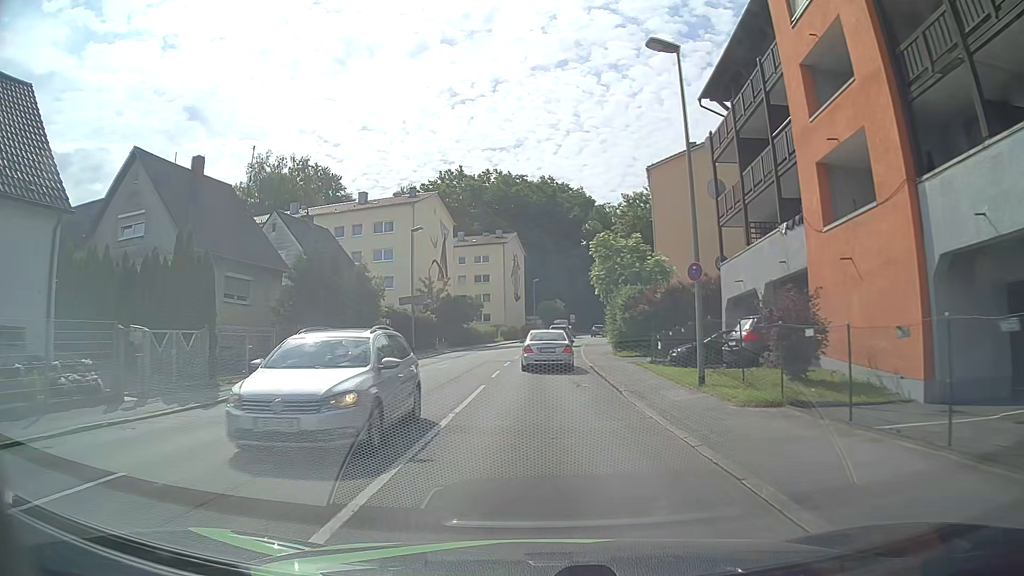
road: tertiary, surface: asphalt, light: Day
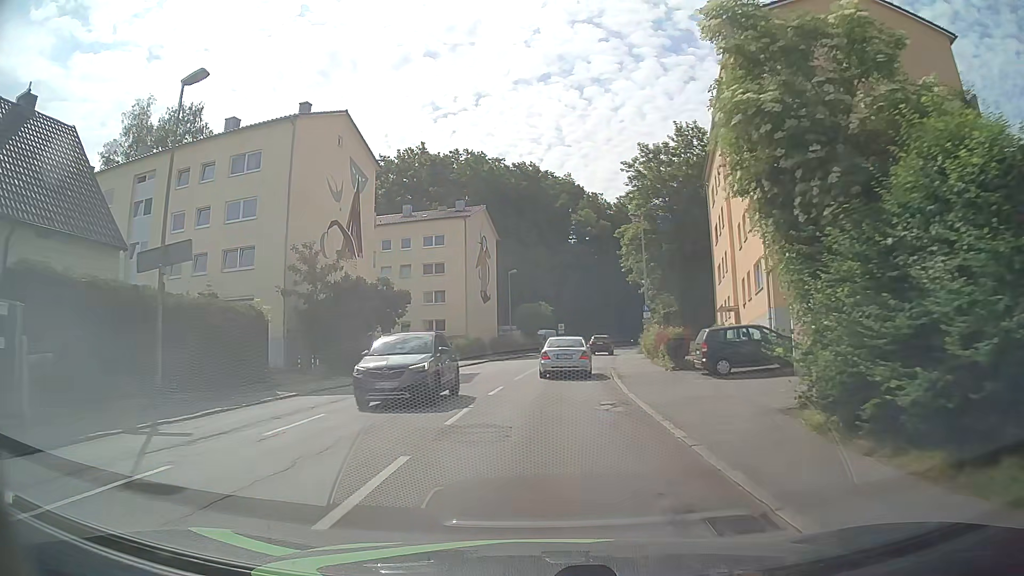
(+0.5, +28.9) m; +2°
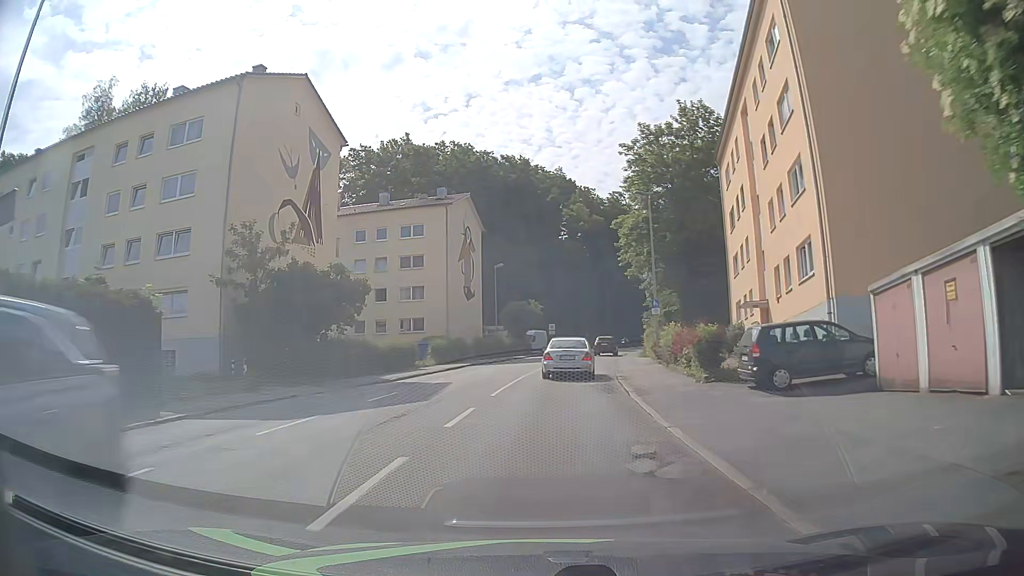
(+0.1, +6.2) m; +1°
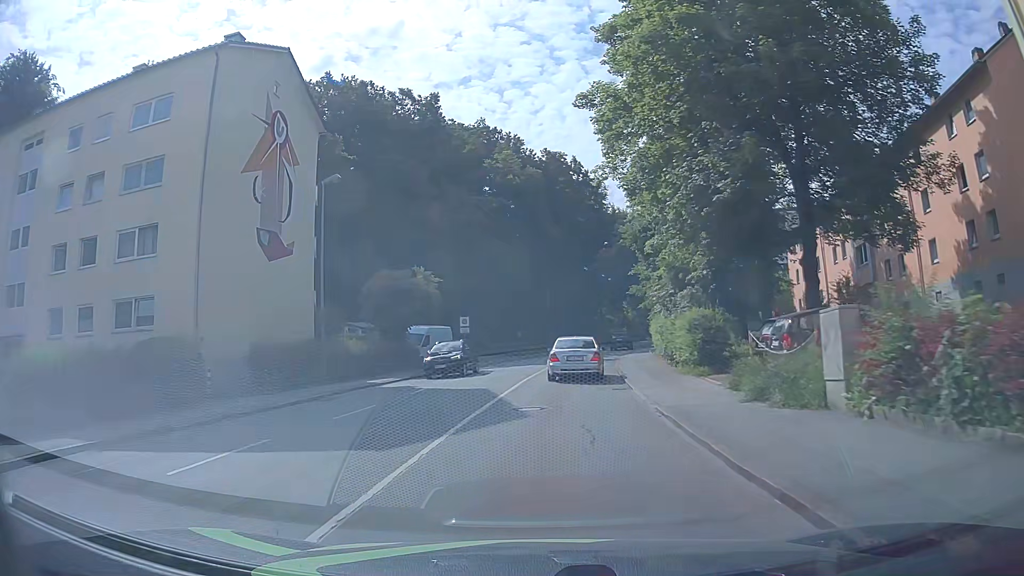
(+2.0, +33.3) m; +6°
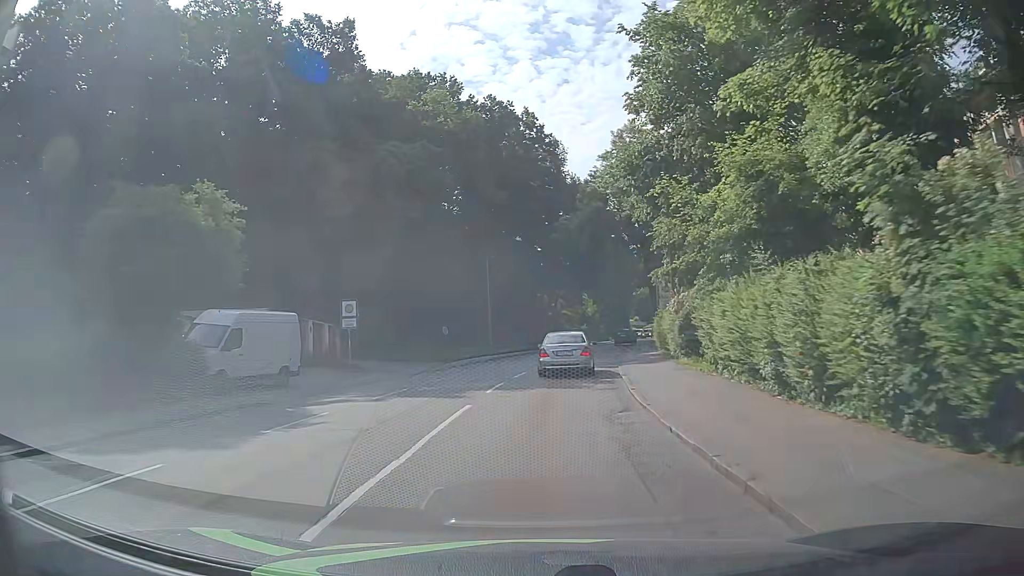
(+0.8, +20.7) m; +5°
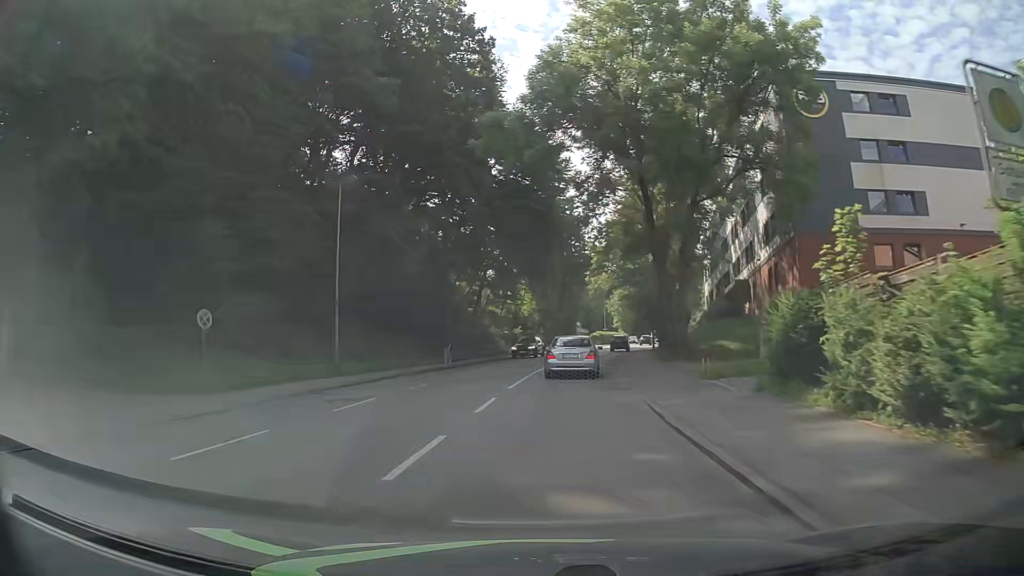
(+1.0, +27.8) m; +5°
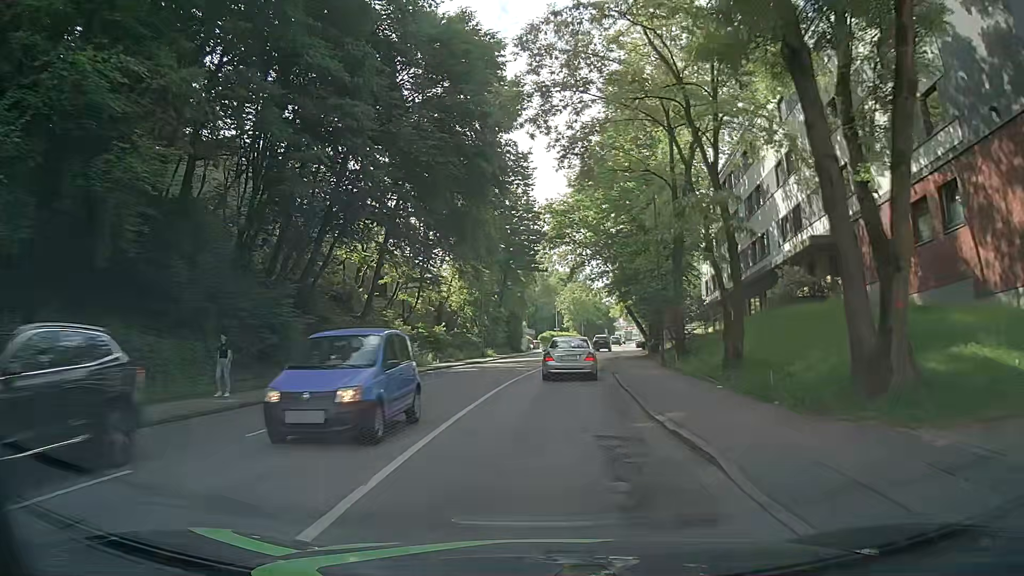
(+0.9, +21.6) m; +4°
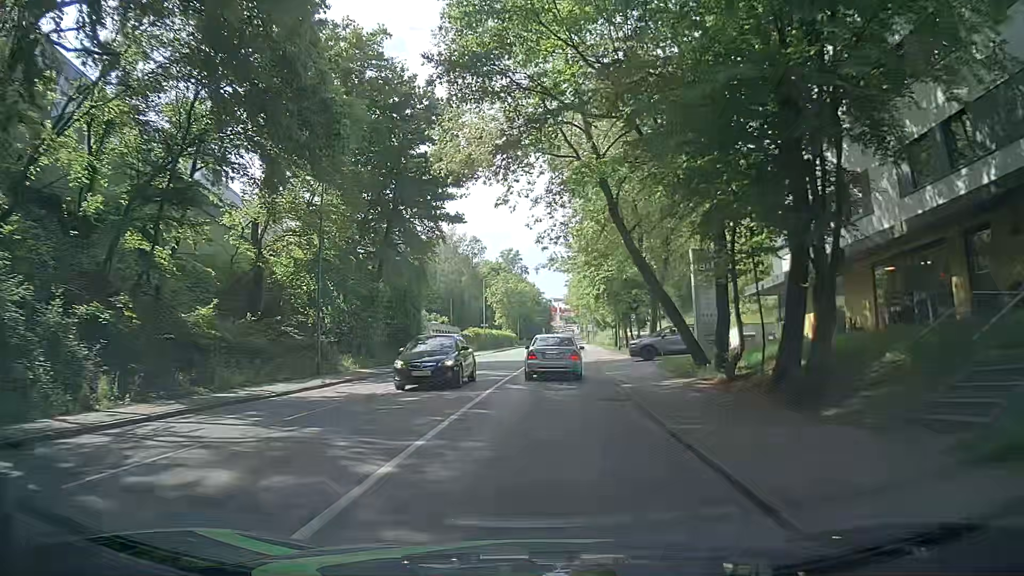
(+1.6, +29.4) m; +6°
(0, +10) (0, +20) (+1, +30) (+1, +40) (+2, +50) (+2, +60) (+3, +70) (+3, +80) (+3, +90) (+4, +100) m
